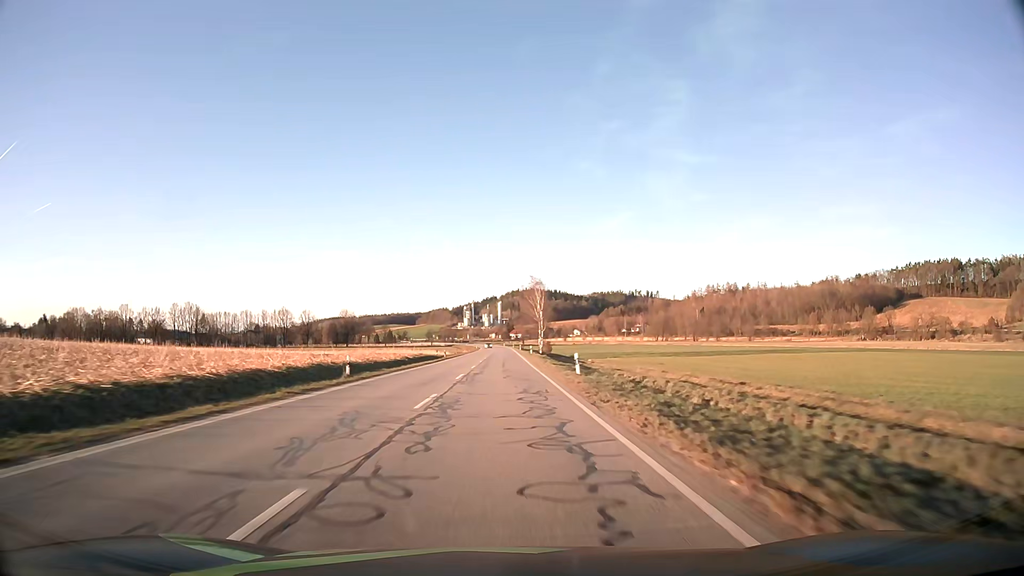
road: secondary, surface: asphalt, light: Day
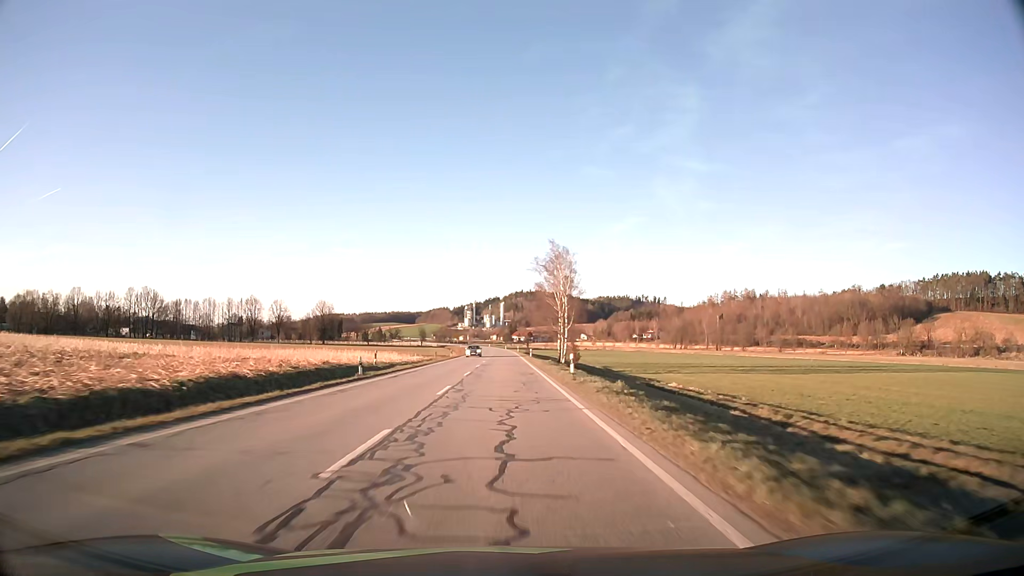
(0.0, +44.1) m; 0°
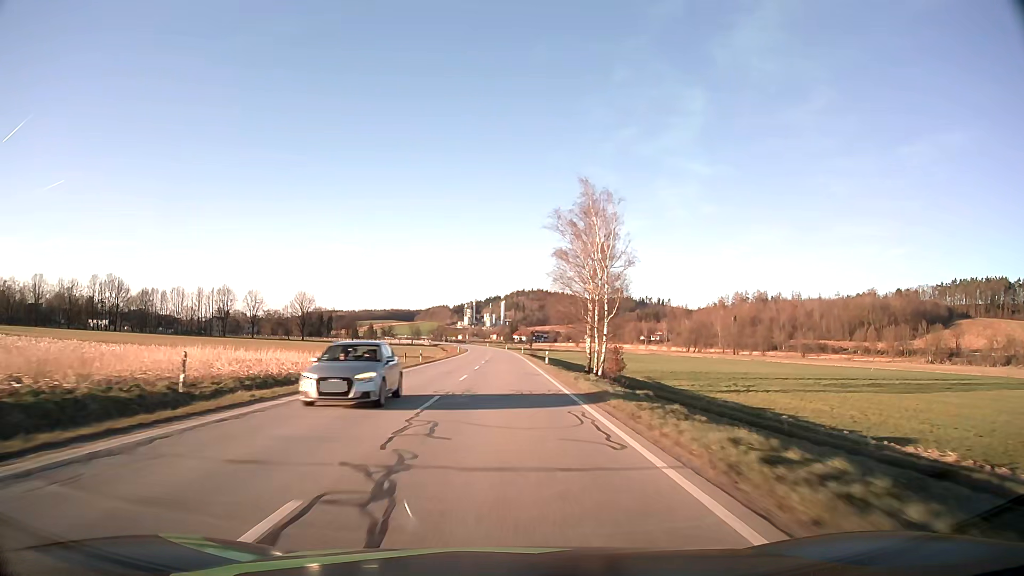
(0.0, +29.3) m; 0°
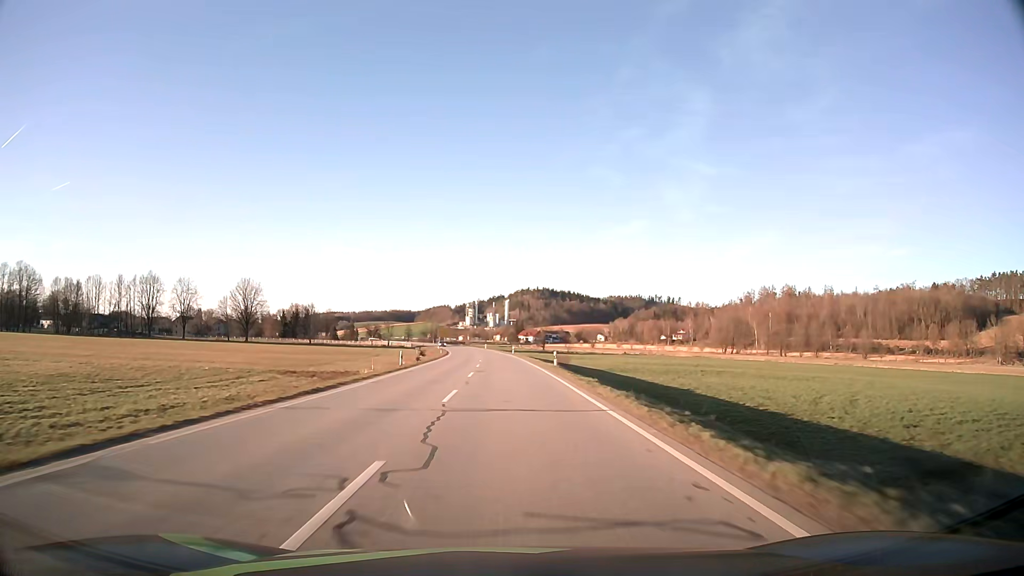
(-0.1, +58.3) m; 0°
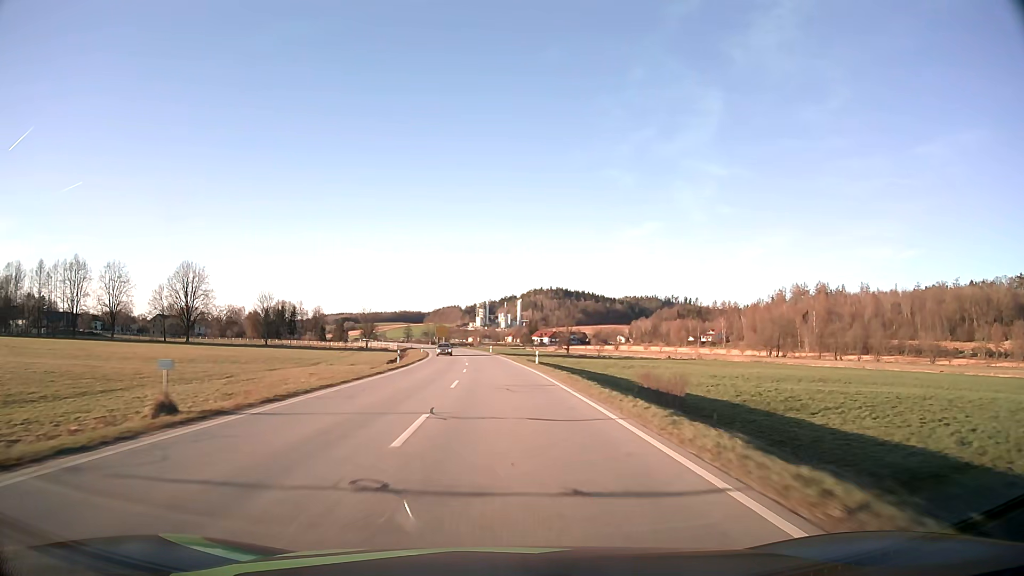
(-0.3, +43.4) m; -1°
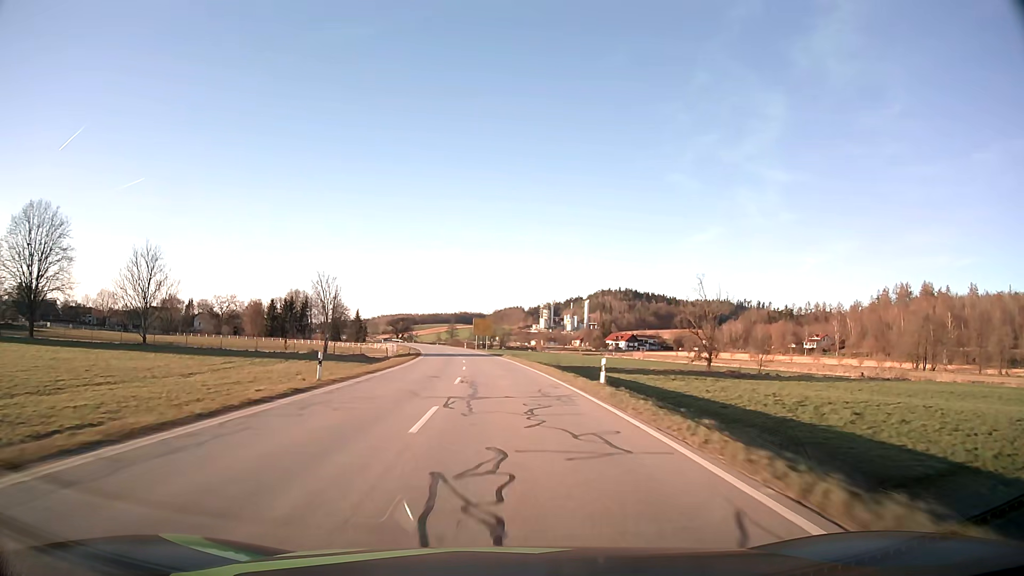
(-3.1, +71.6) m; -5°
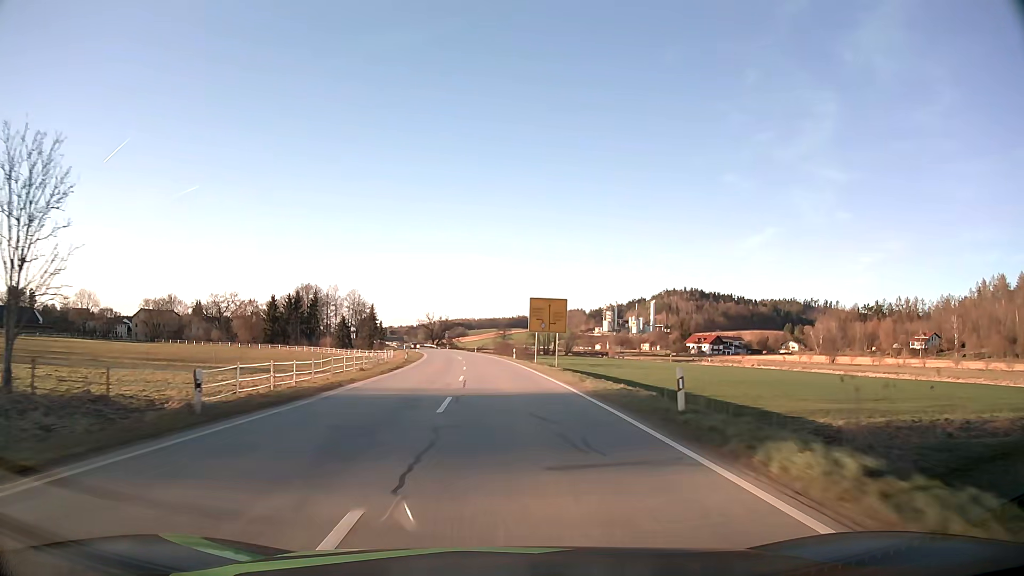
(-2.4, +57.0) m; -5°
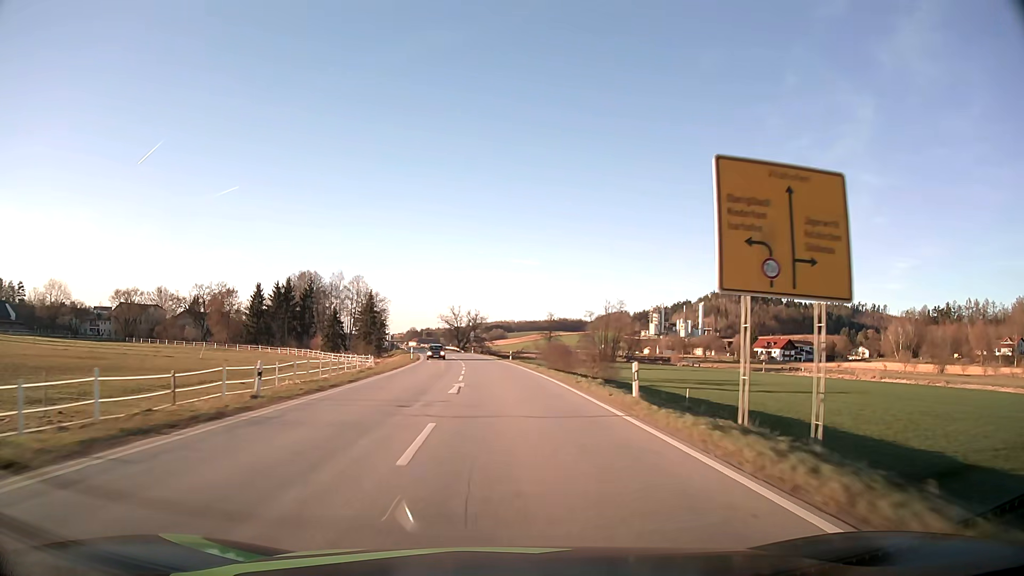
(-1.4, +42.6) m; -3°
(0, +10) (0, +20) (0, +30) (-1, +40) (-2, +50) (-2, +60) (-3, +70) (-4, +80) (-6, +90) (-7, +100) m
